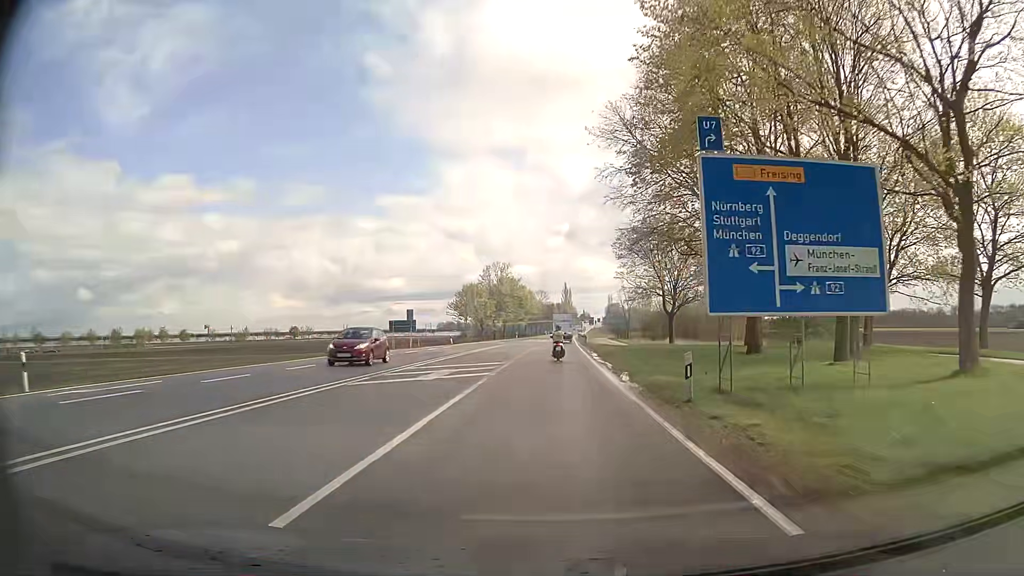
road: secondary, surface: asphalt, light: Day
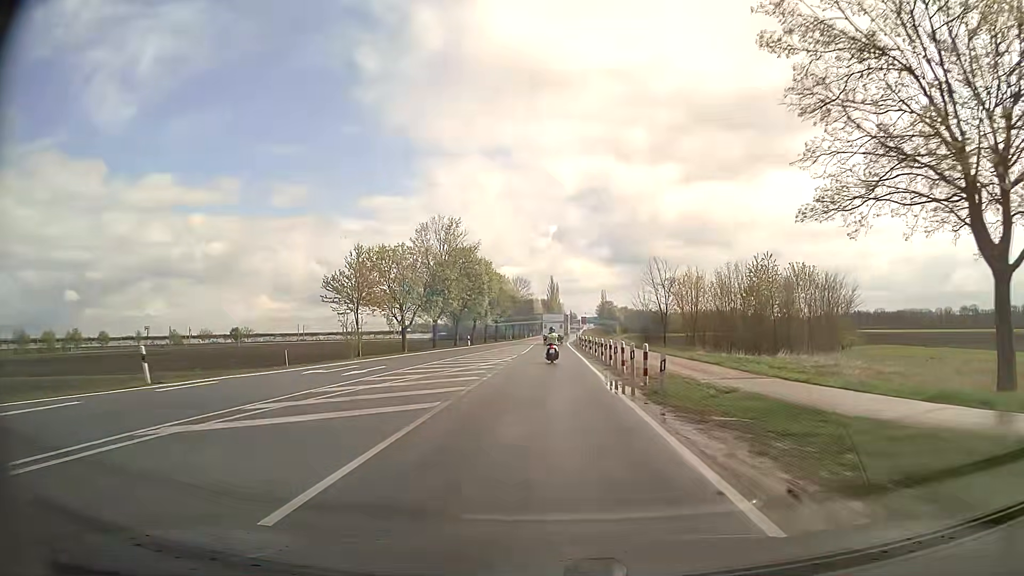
(+0.9, +50.5) m; +1°
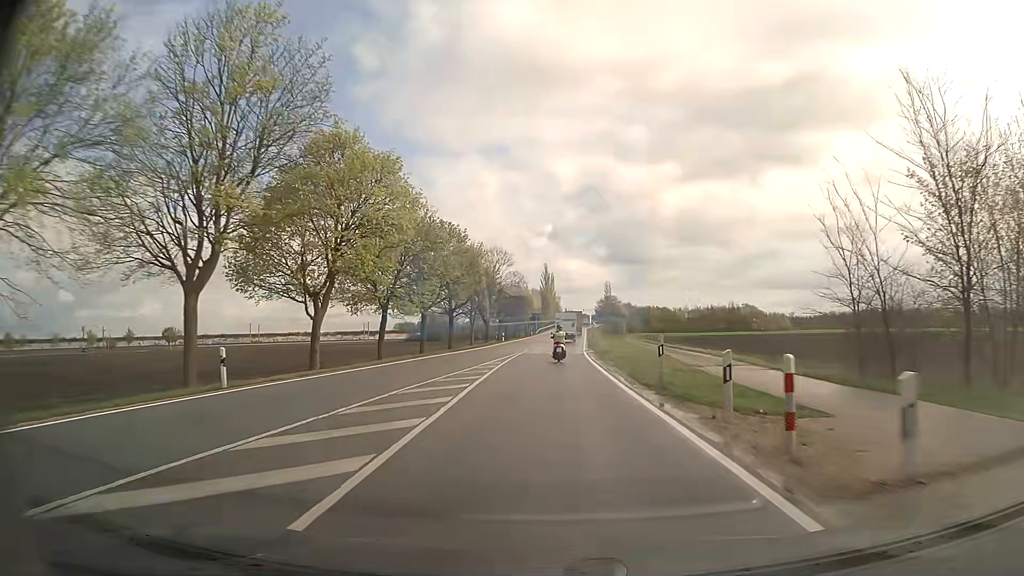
(+0.1, +50.6) m; +1°
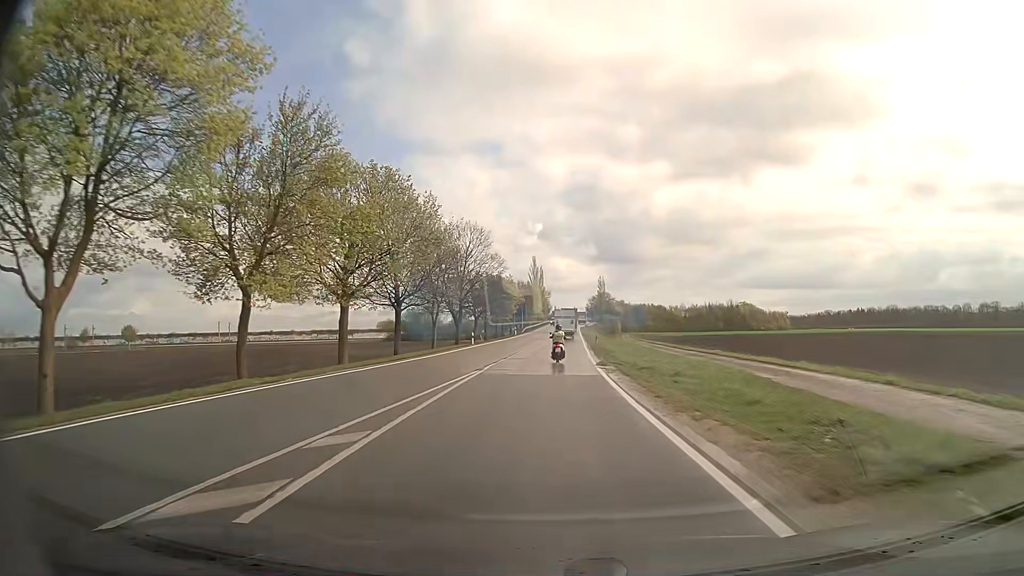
(+0.1, +20.1) m; +1°
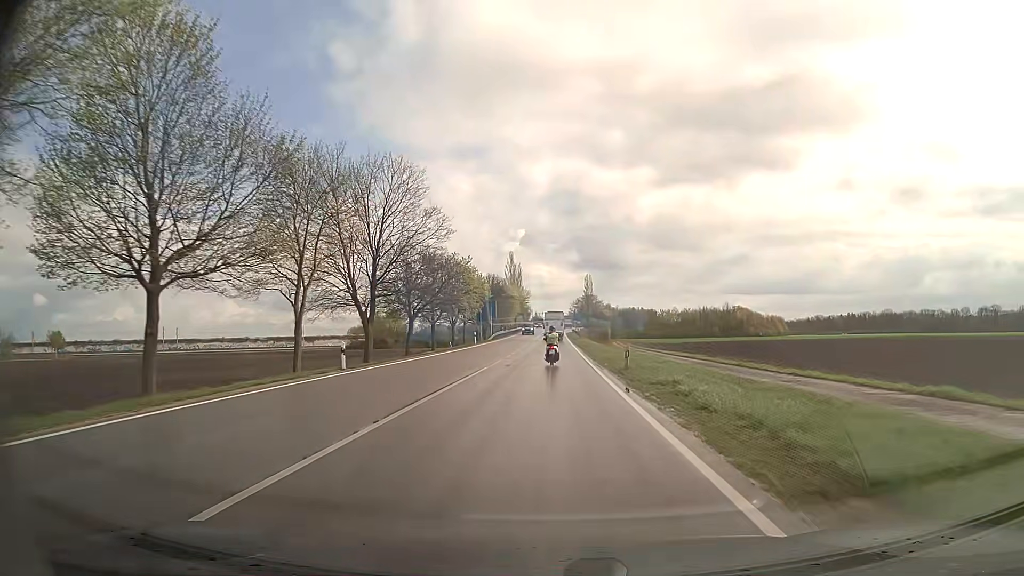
(+0.4, +30.3) m; +2°
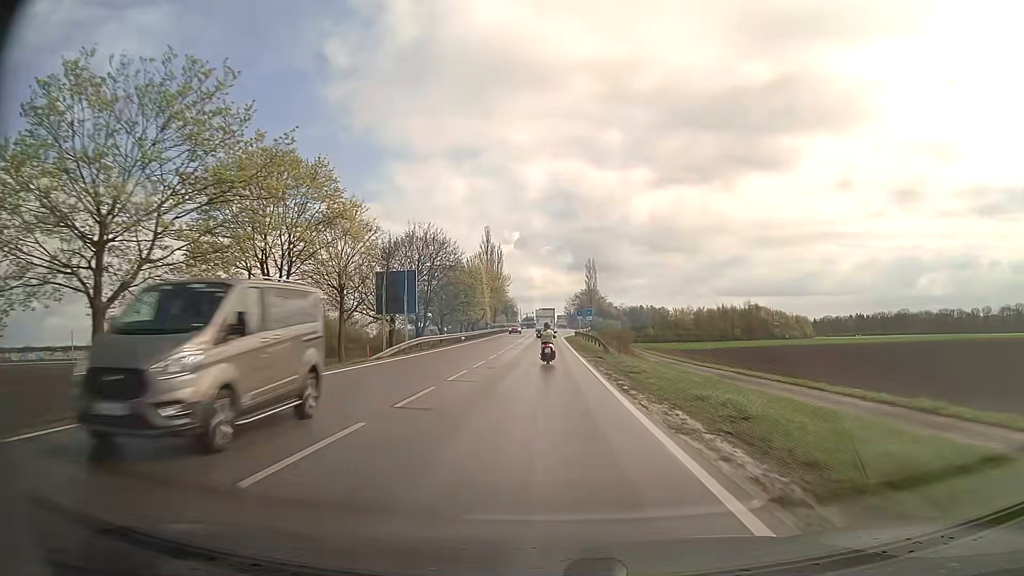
(+0.6, +51.4) m; +1°
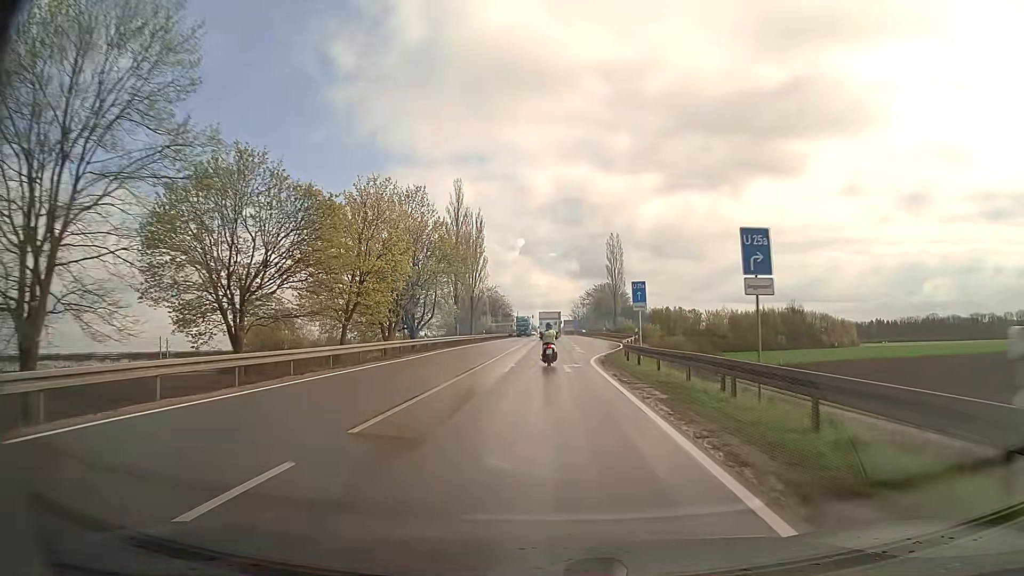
(-0.2, +51.2) m; 0°
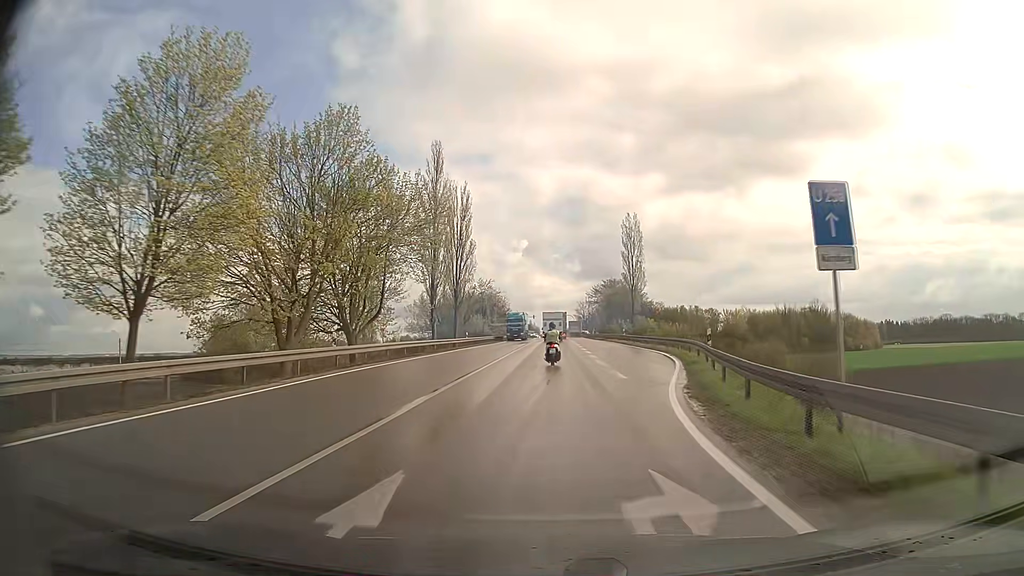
(0.0, +20.0) m; 0°
(0, +10) (0, +20) (0, +30) (0, +40) (0, +50) (0, +60) (0, +70) (0, +80) (+1, +90) (+1, +100) m
